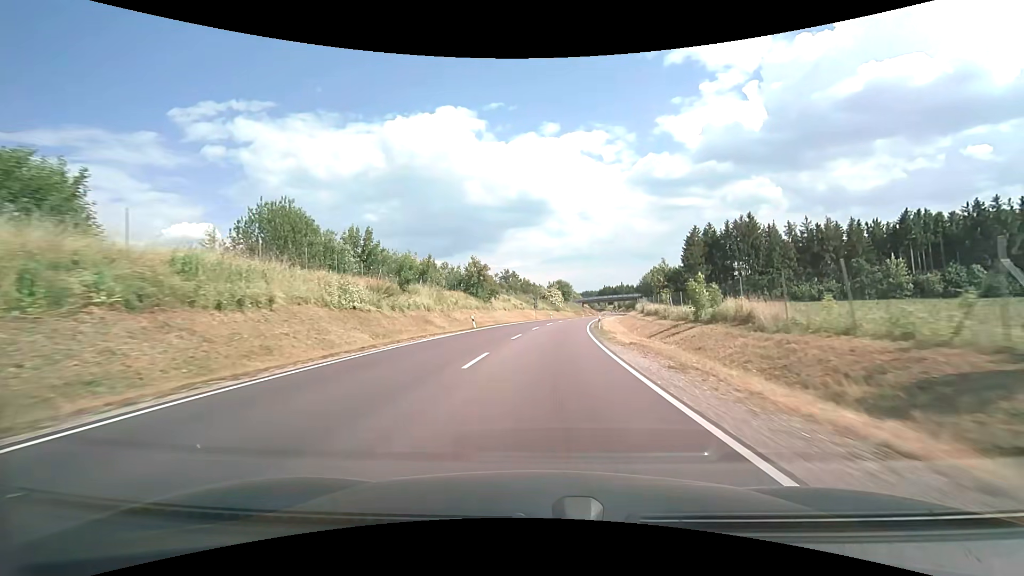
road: primary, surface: asphalt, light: Day
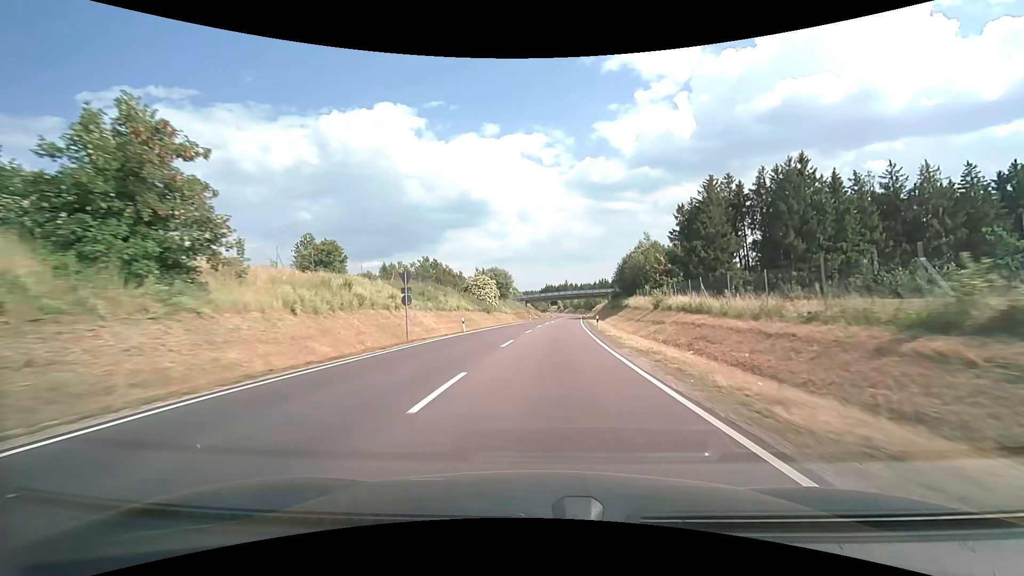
(+3.1, +53.1) m; +7°
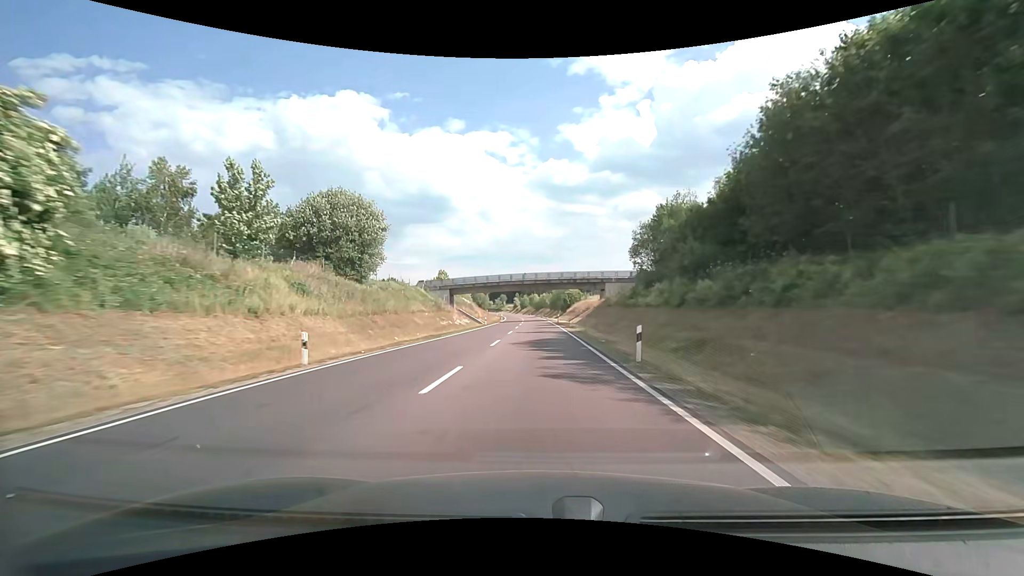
(+4.4, +70.8) m; +5°
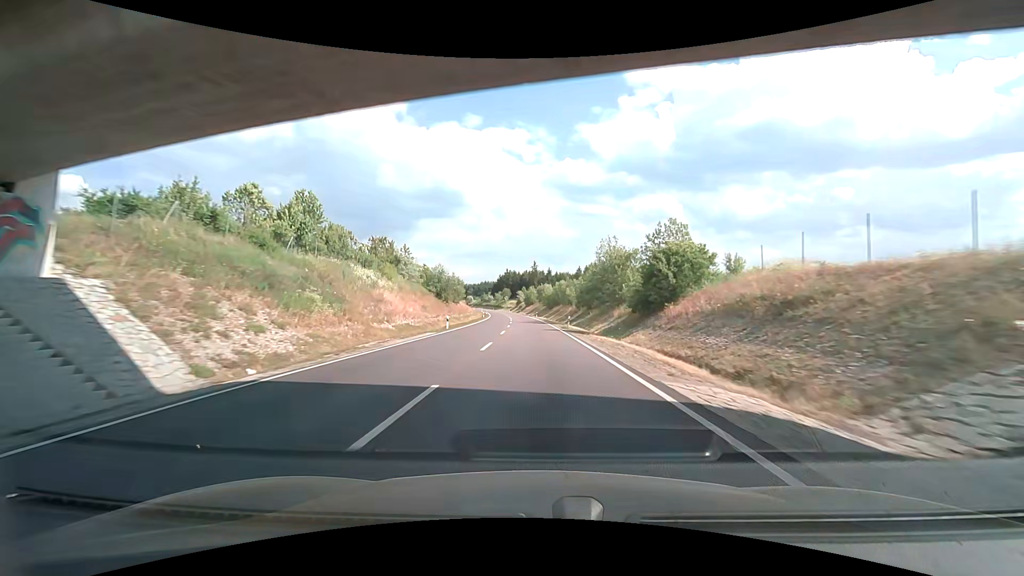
(-0.2, +76.3) m; -1°
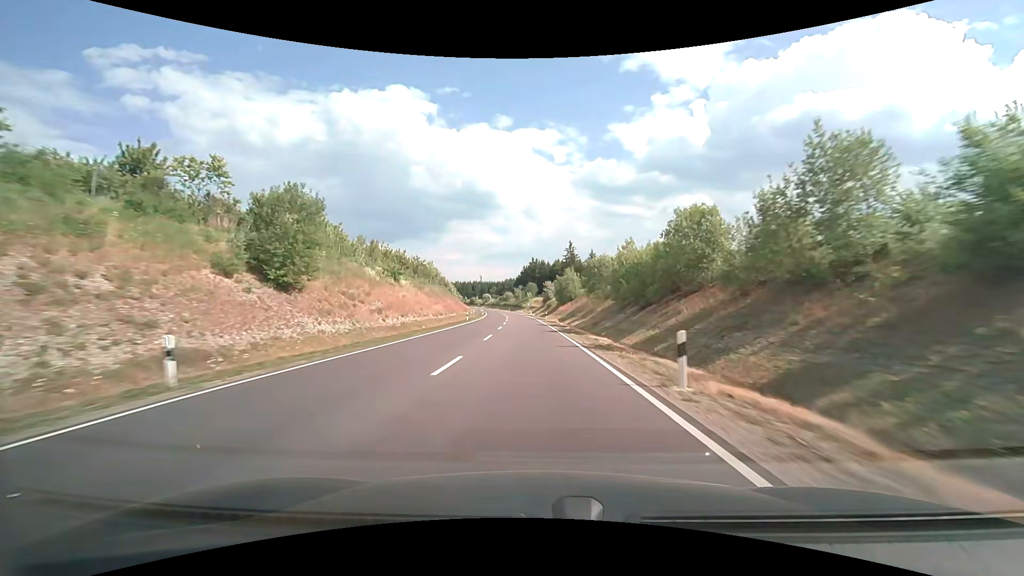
(-1.8, +79.5) m; -3°
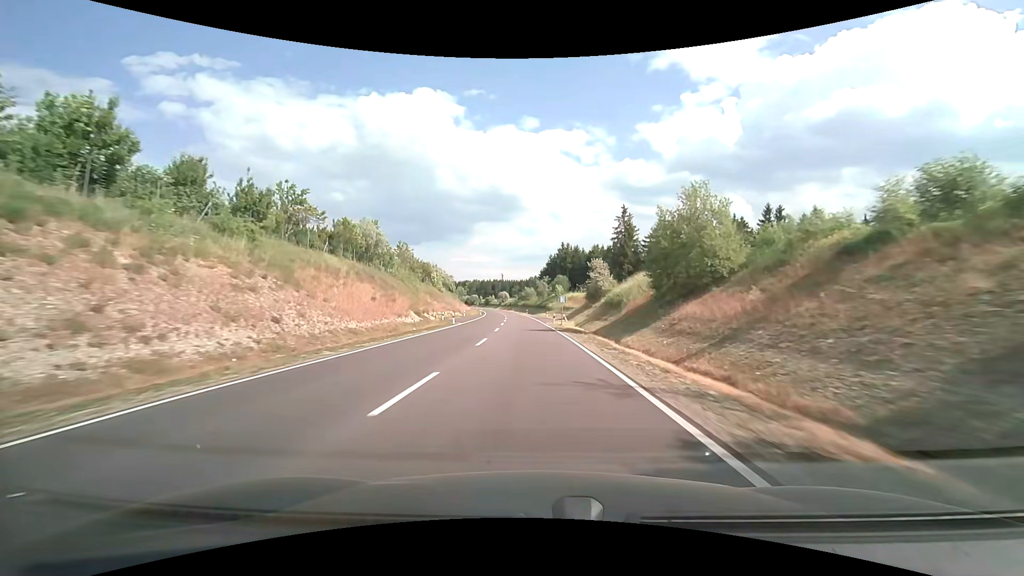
(-1.8, +64.3) m; -3°
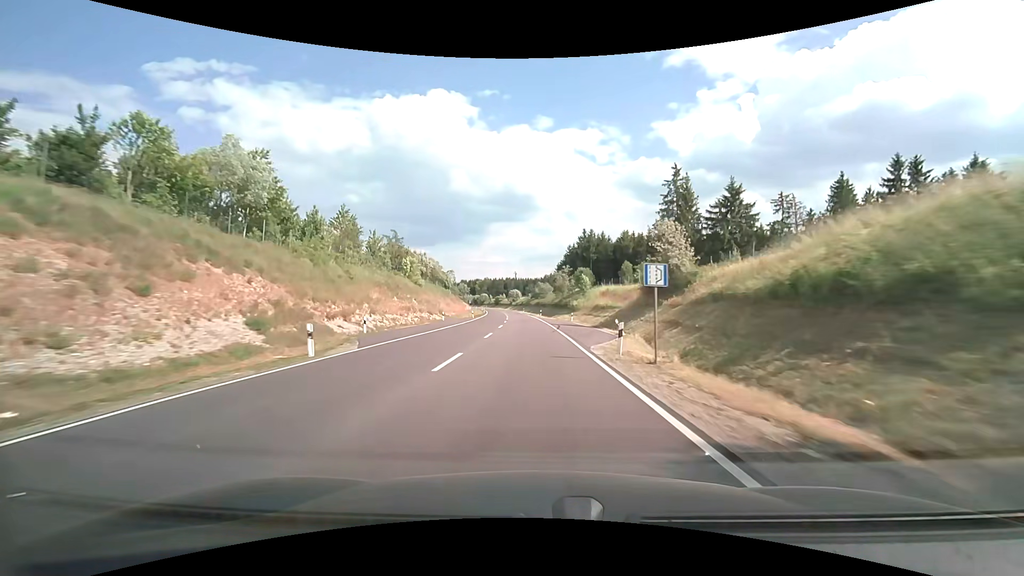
(-0.4, +31.9) m; -2°
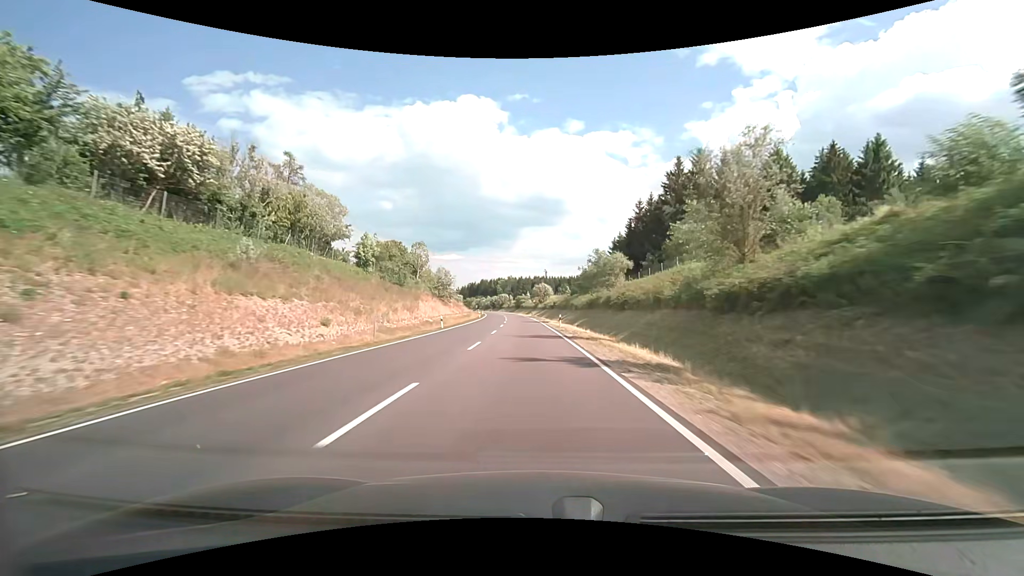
(-2.6, +78.3) m; -3°
